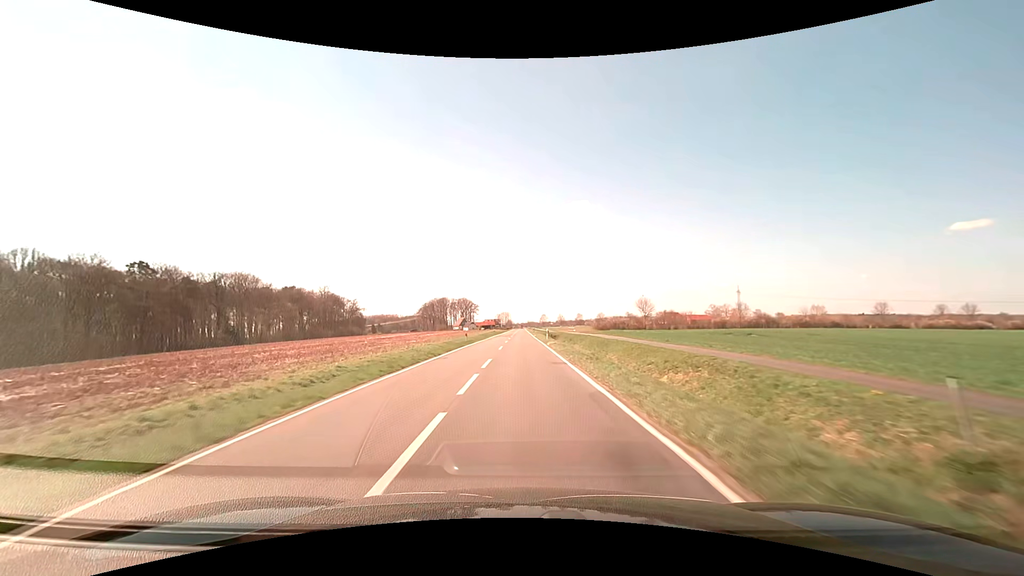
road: secondary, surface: asphalt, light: Day
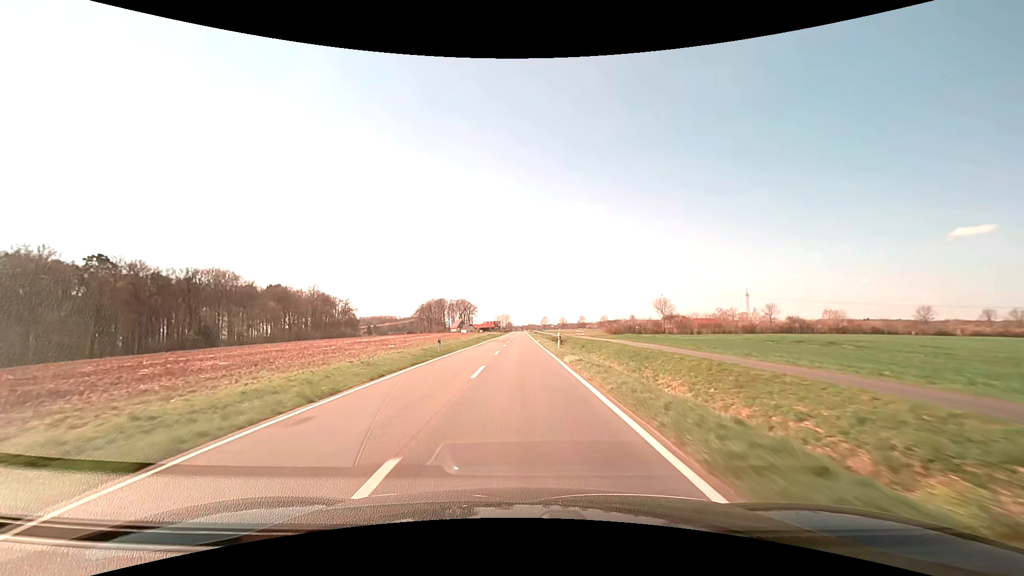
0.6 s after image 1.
(0.0, +14.9) m; 0°
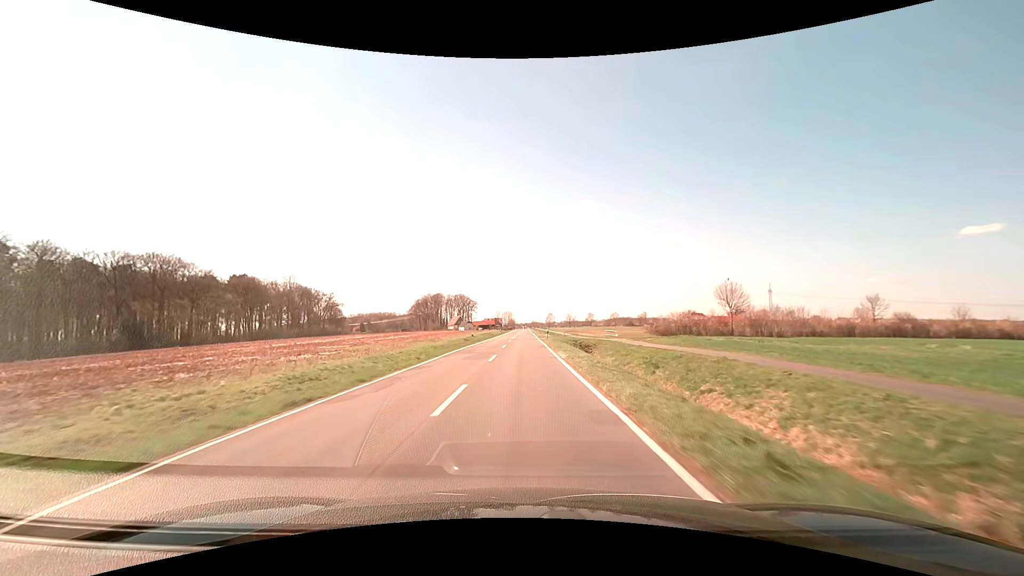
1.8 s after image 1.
(-0.1, +30.3) m; 0°
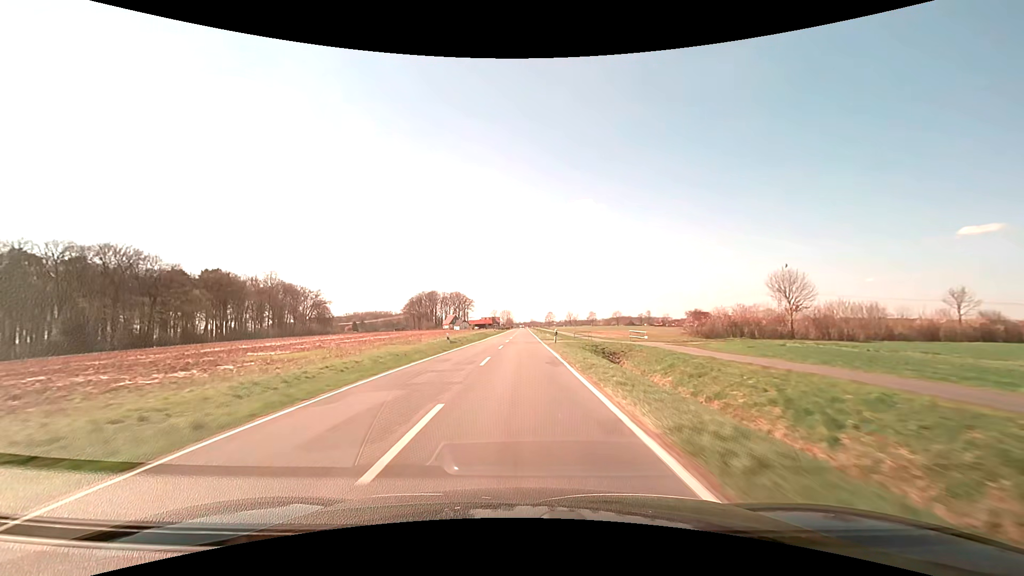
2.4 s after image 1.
(0.0, +15.4) m; 0°
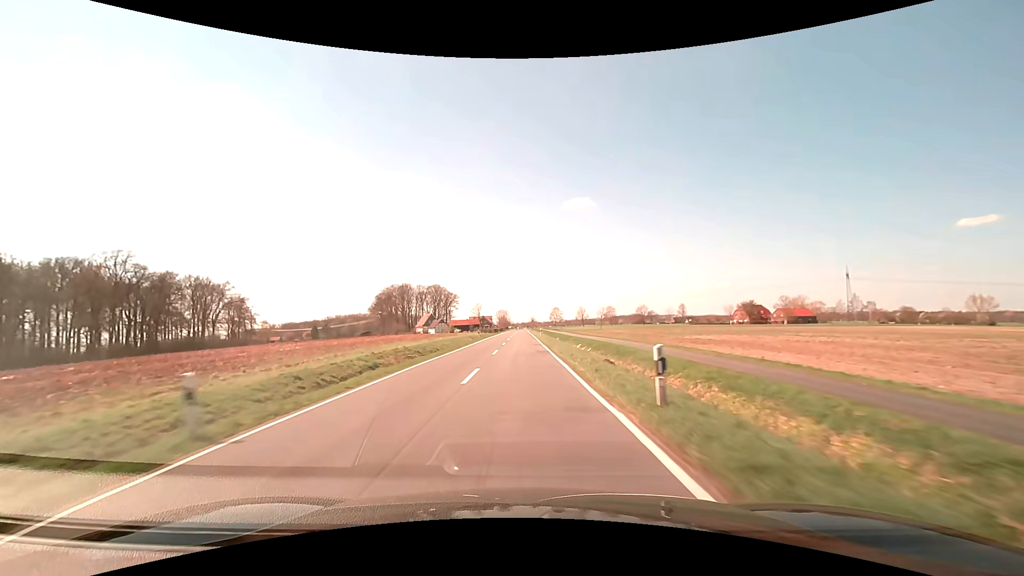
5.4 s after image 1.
(+0.2, +77.8) m; +1°
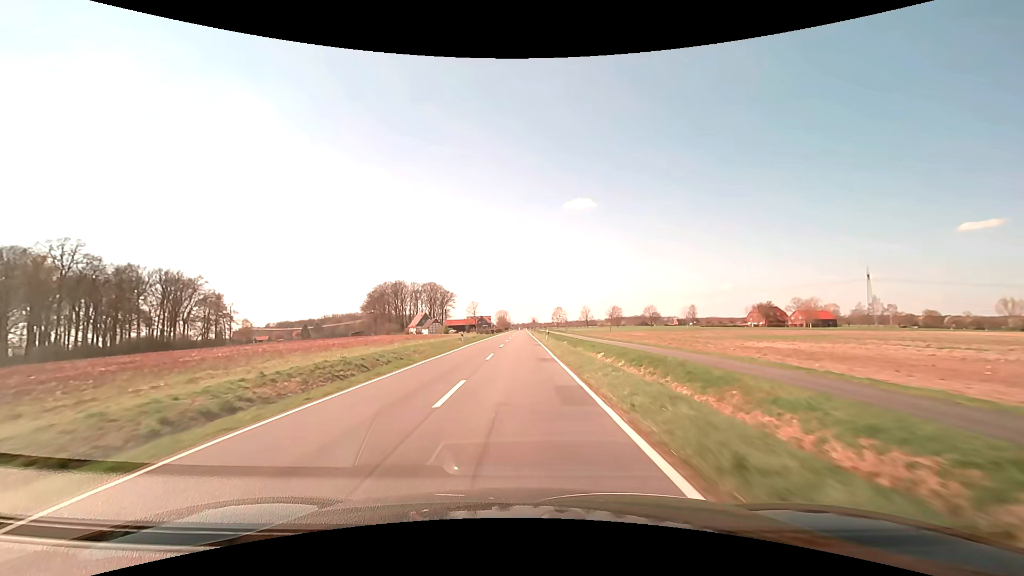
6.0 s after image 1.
(-0.1, +15.7) m; 0°
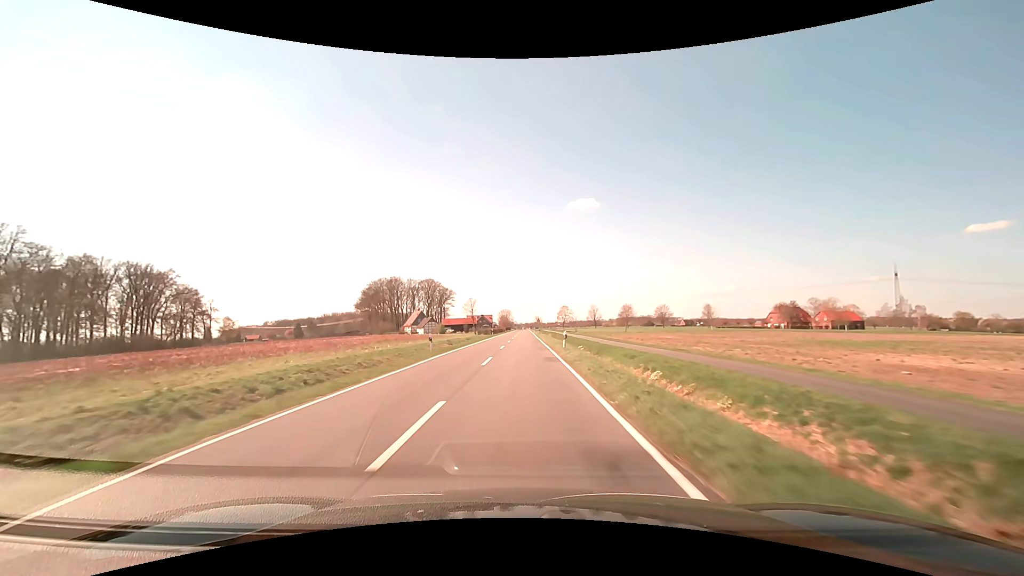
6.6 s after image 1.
(-0.1, +15.7) m; -1°
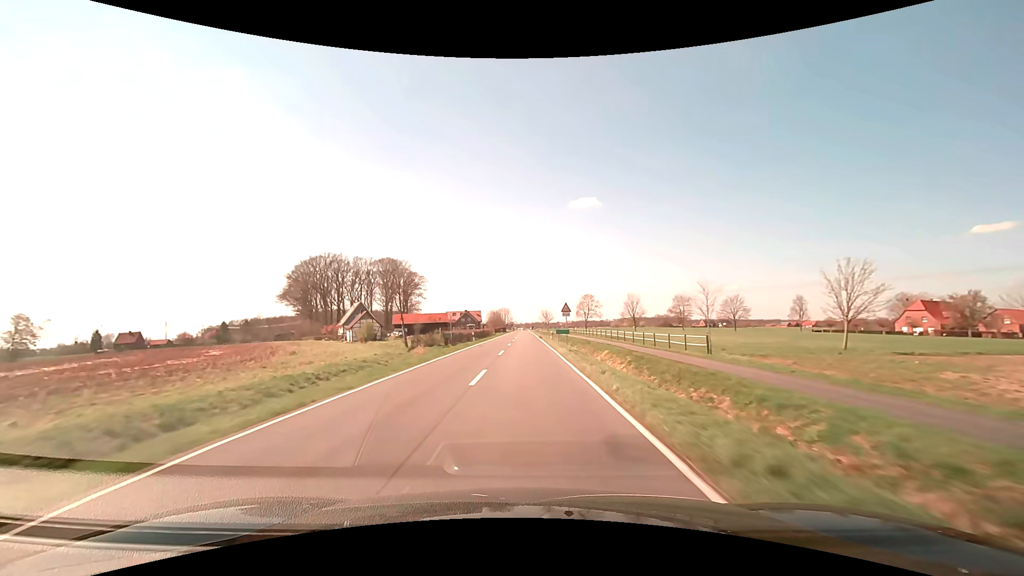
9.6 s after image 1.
(+0.1, +78.7) m; 0°
(0, +10) (0, +20) (0, +30) (0, +40) (0, +50) (0, +60) (0, +70) (+1, +80) (+1, +90) (+1, +100) m
